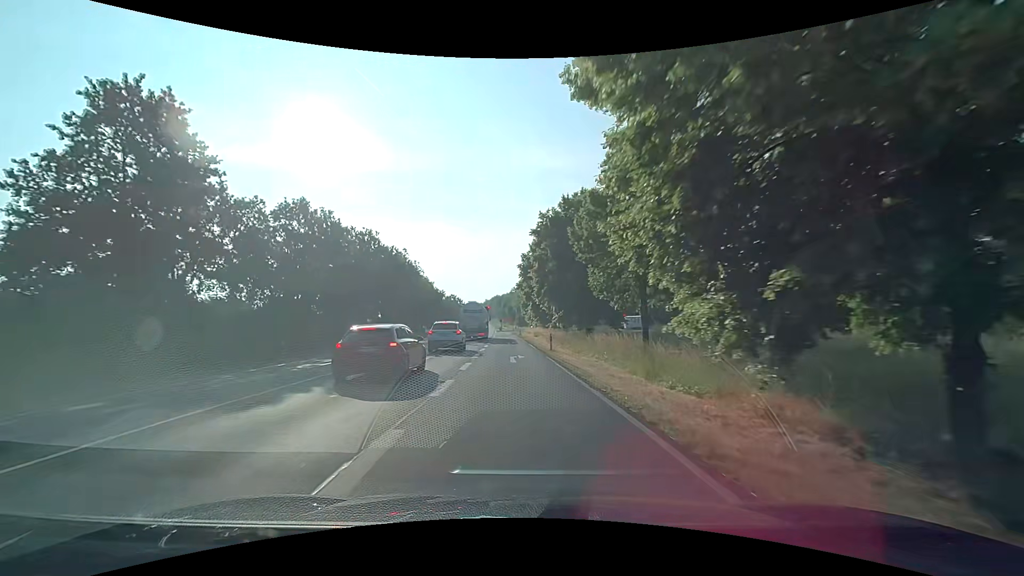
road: primary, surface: asphalt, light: Day
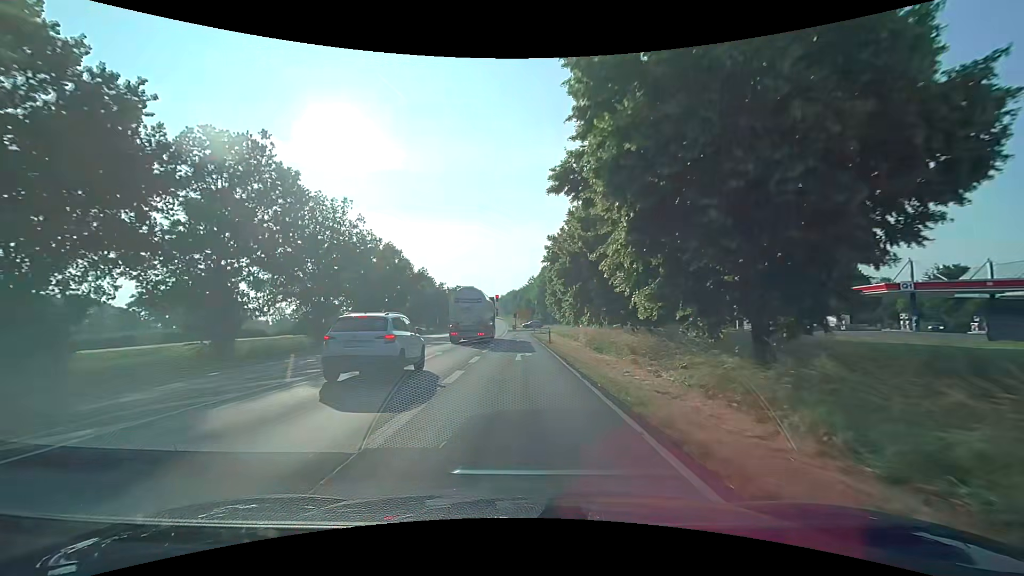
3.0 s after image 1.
(-1.2, +40.1) m; -3°
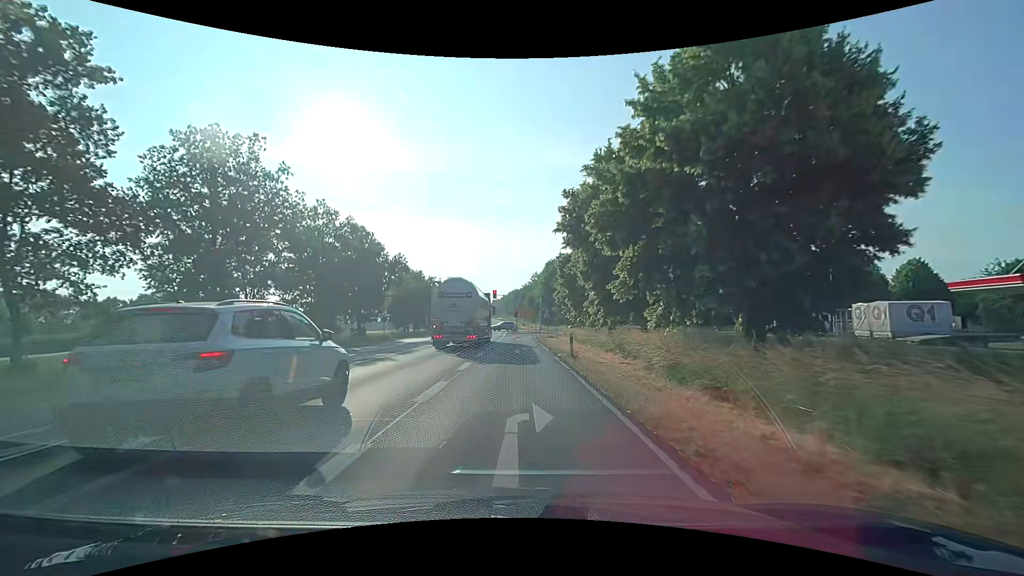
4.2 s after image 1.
(+0.1, +14.8) m; 0°
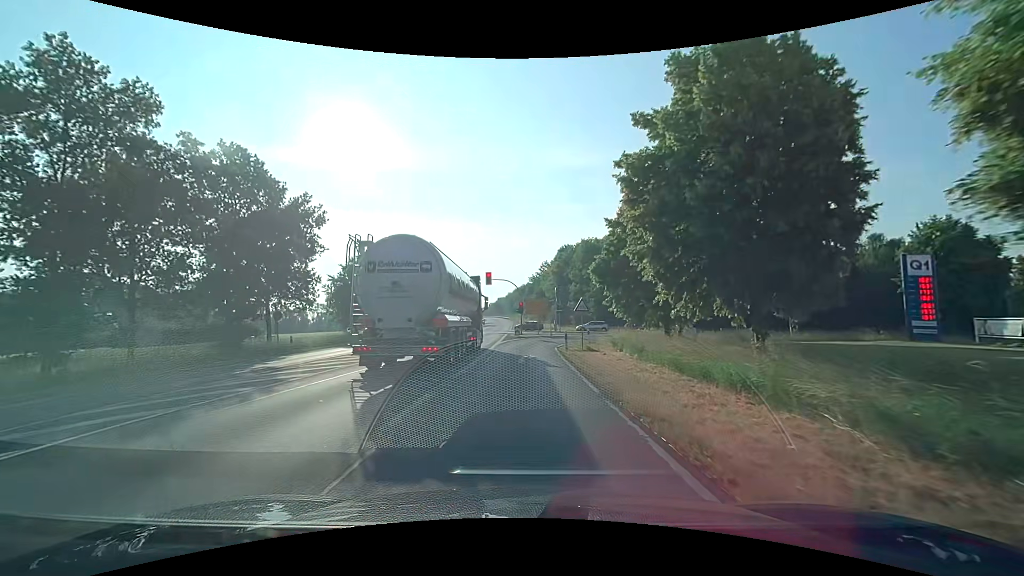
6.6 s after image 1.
(-0.1, +26.1) m; -1°
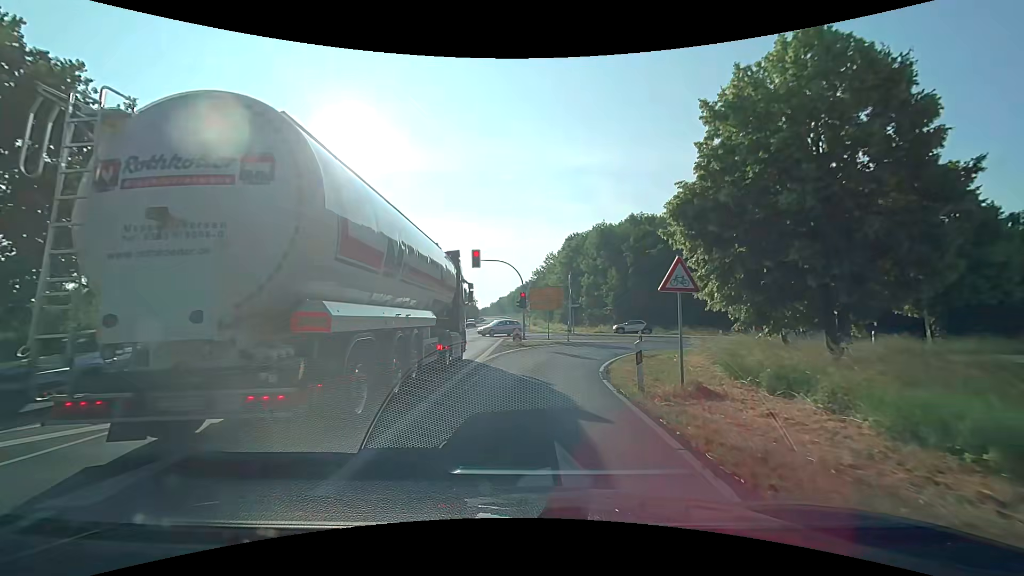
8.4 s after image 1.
(0.0, +16.1) m; 0°
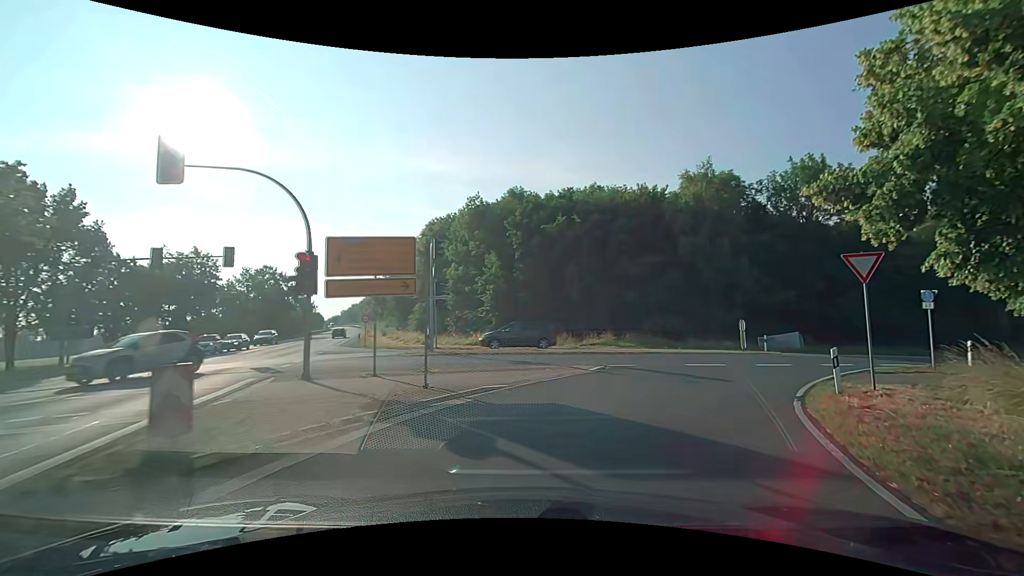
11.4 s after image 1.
(+1.1, +21.8) m; +14°
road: primary_link
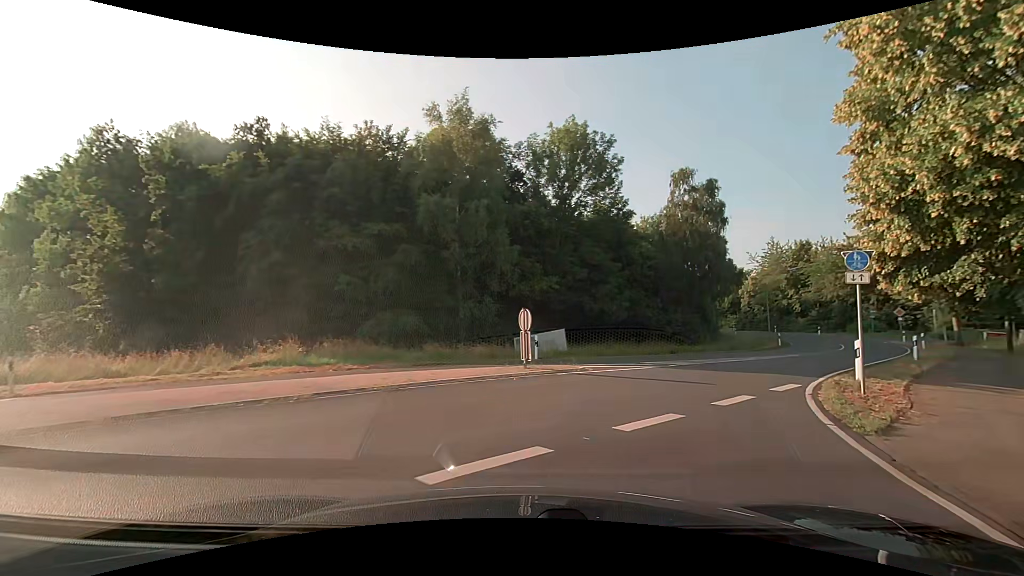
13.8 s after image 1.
(+3.5, +14.1) m; +29°
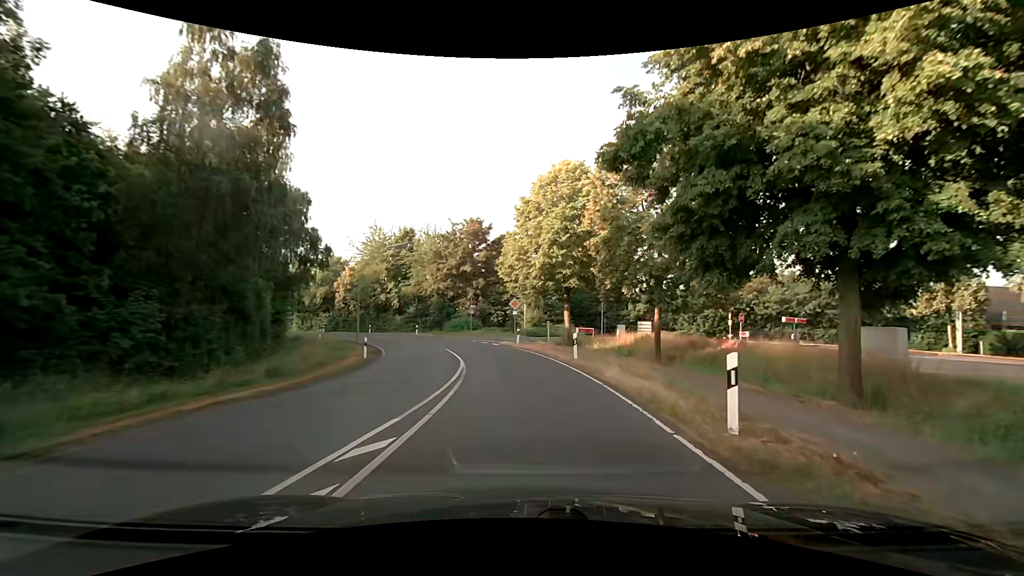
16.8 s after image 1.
(+9.3, +20.1) m; +42°
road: secondary
(0, +10) (0, +20) (-1, +30) (-4, +39) (-8, +49) (-13, +57) (-19, +65) (-25, +73) (-33, +79) (-42, +85) m
